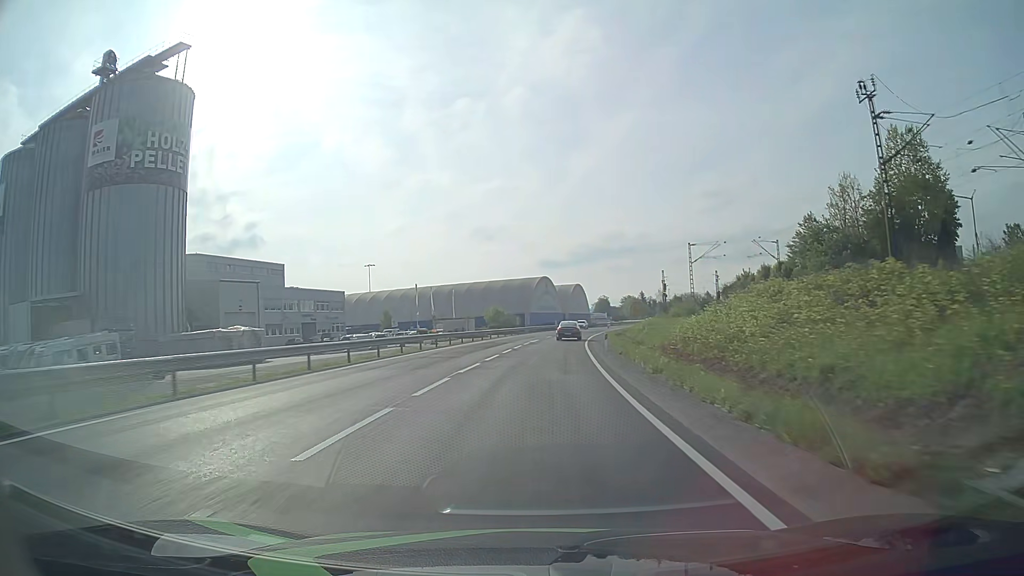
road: primary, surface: asphalt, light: Day
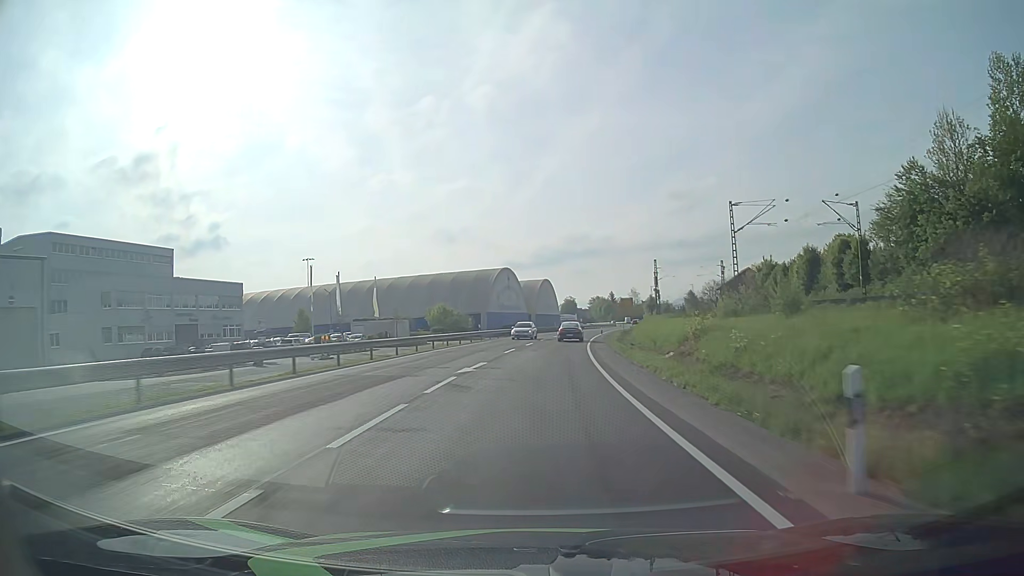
(+0.7, +29.2) m; +3°
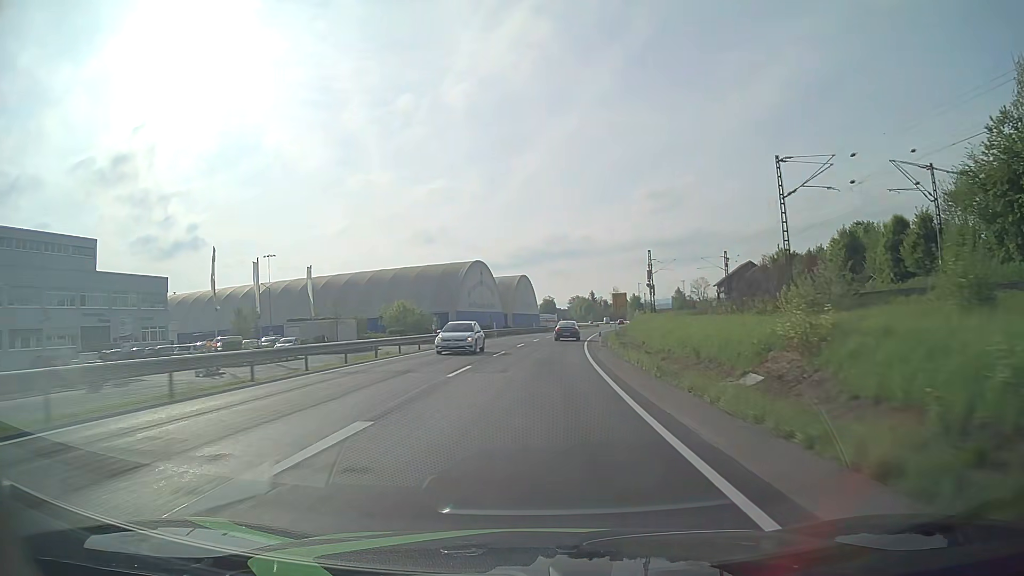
(+0.2, +14.6) m; +2°
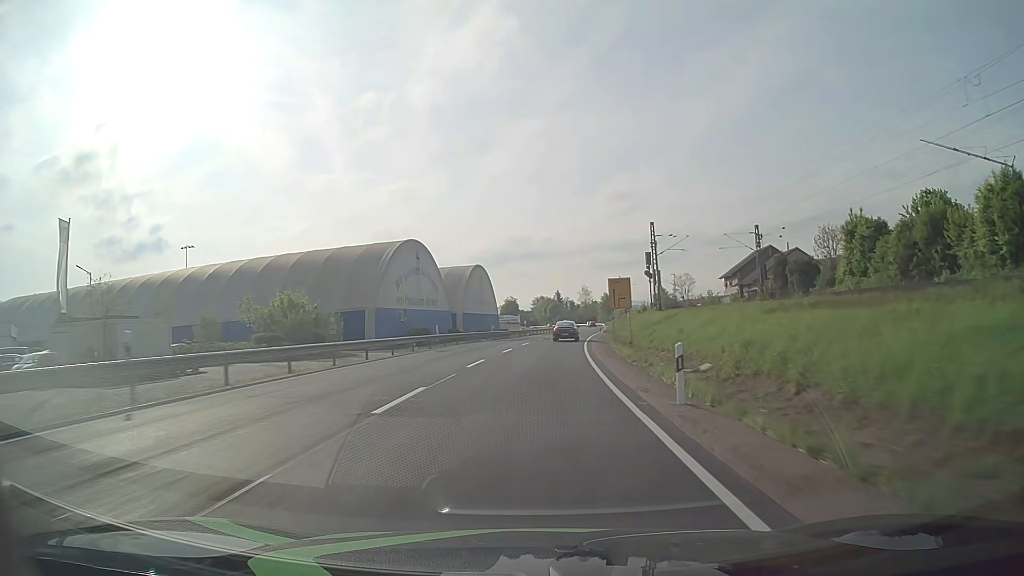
(+0.9, +29.1) m; +3°
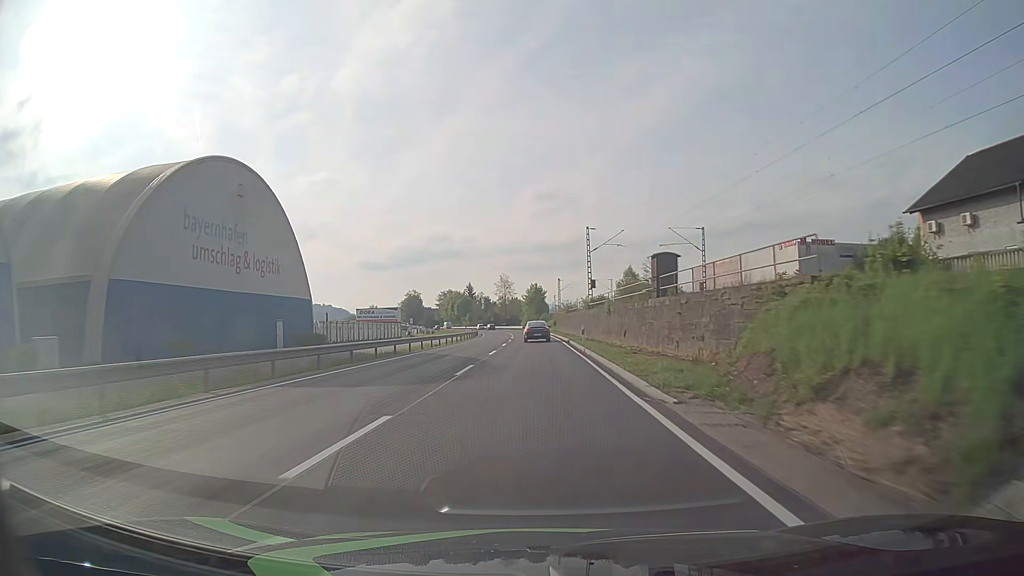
(+4.6, +72.6) m; +7°
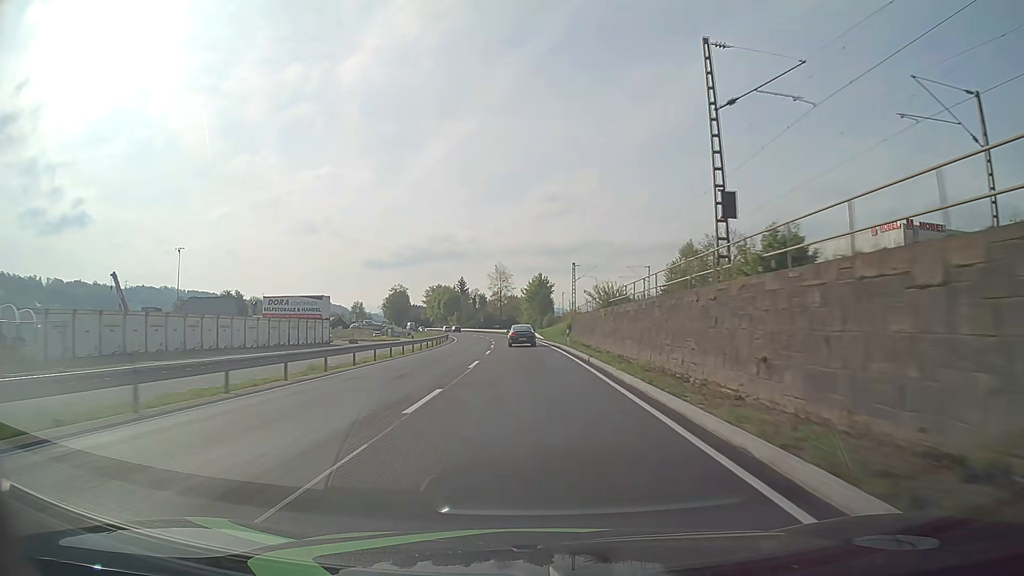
(+0.2, +43.3) m; 0°
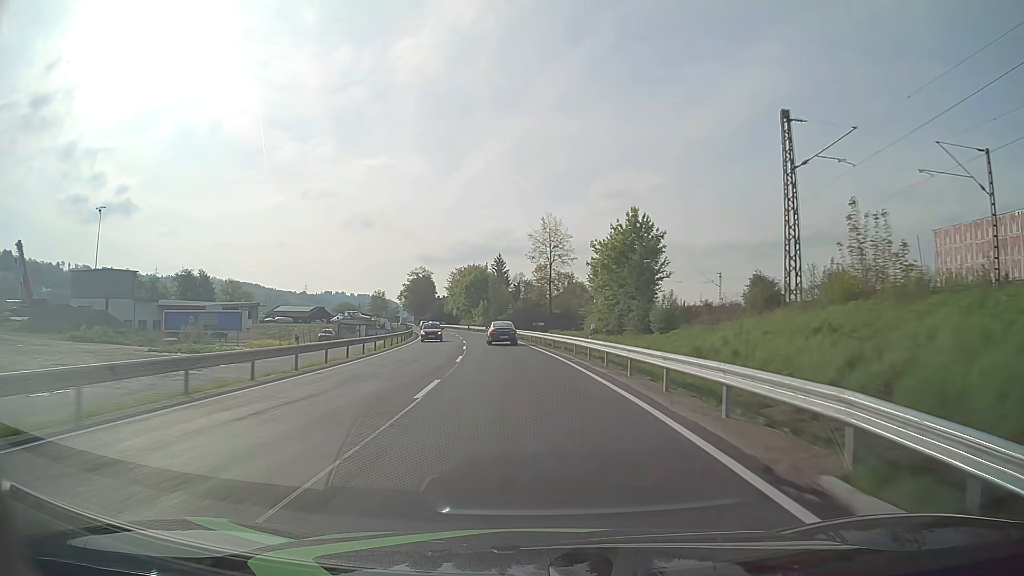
(-2.2, +70.6) m; -4°
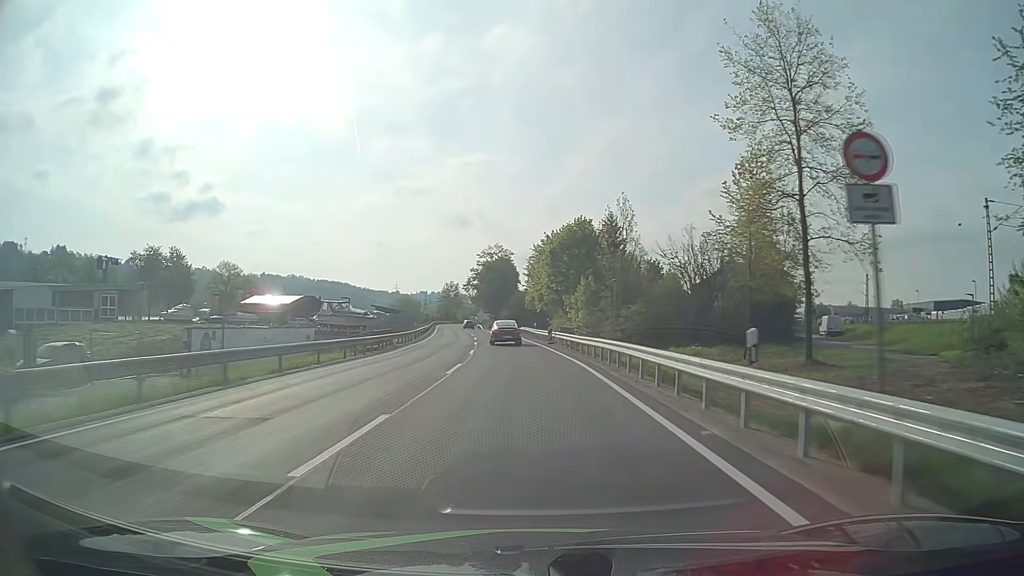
(-5.0, +66.7) m; -9°
(0, +10) (0, +20) (-1, +30) (-1, +40) (-2, +50) (-2, +60) (-3, +70) (-4, +80) (-5, +90) (-6, +100) m
